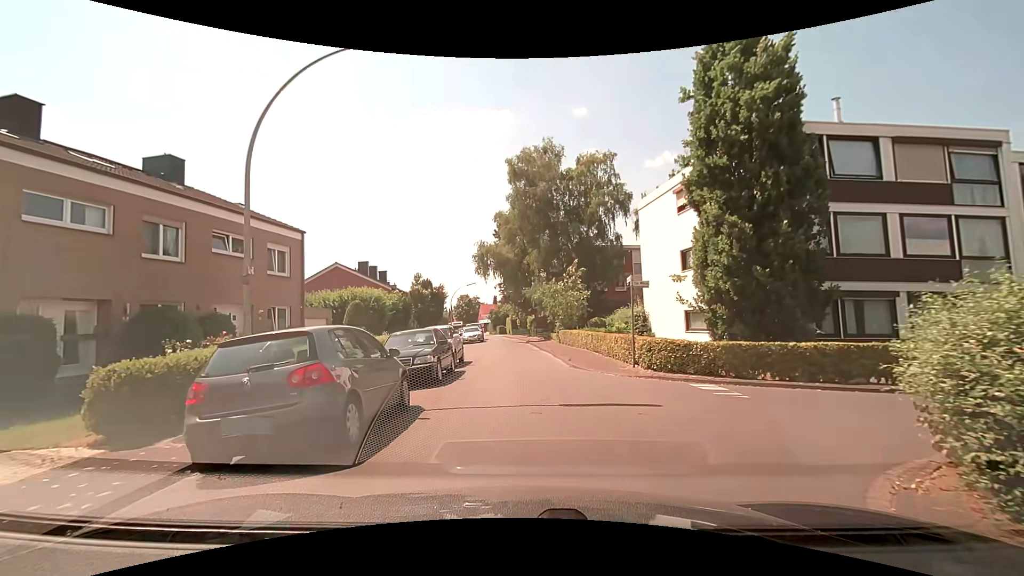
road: residential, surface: paved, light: Day
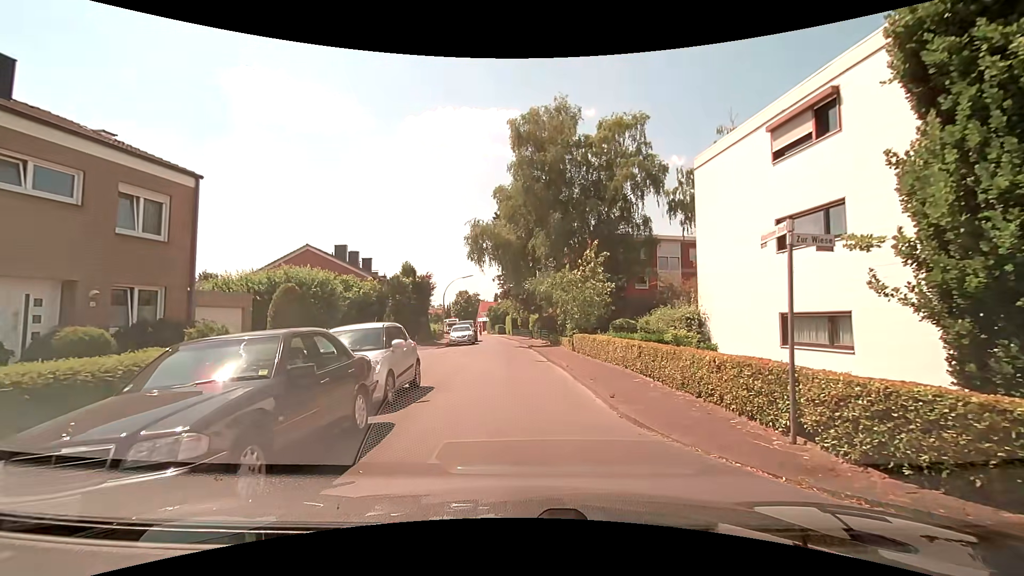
(-0.1, +8.6) m; +1°
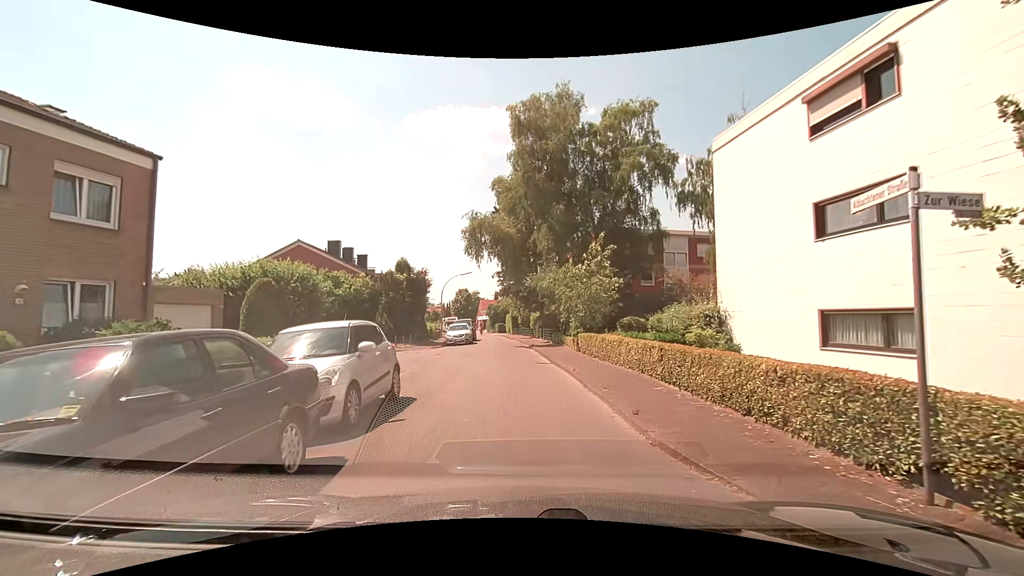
(0.0, +2.0) m; -2°
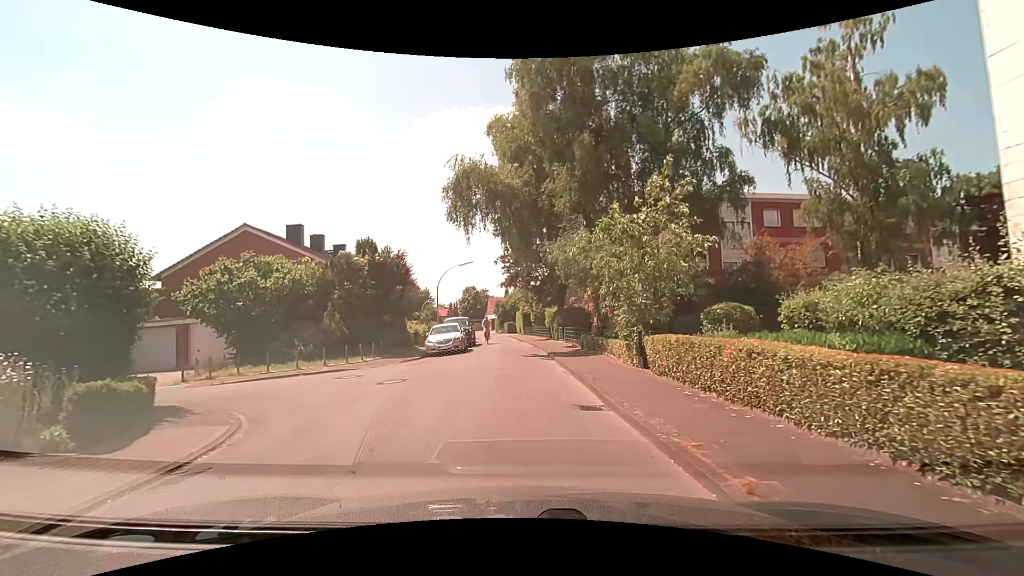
(0.0, +10.6) m; -1°
(0, +10) (-1, +20) (-1, +30) (-2, +40) (-3, +50) (-5, +60) (-6, +70) (-8, +79) (-10, +89) (-13, +99) m
